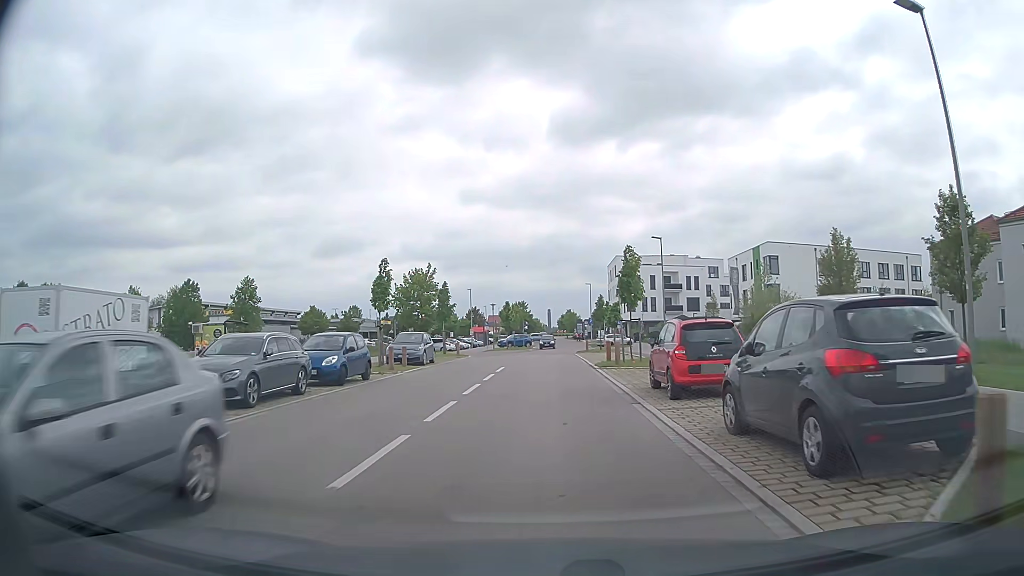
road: tertiary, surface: asphalt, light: Day
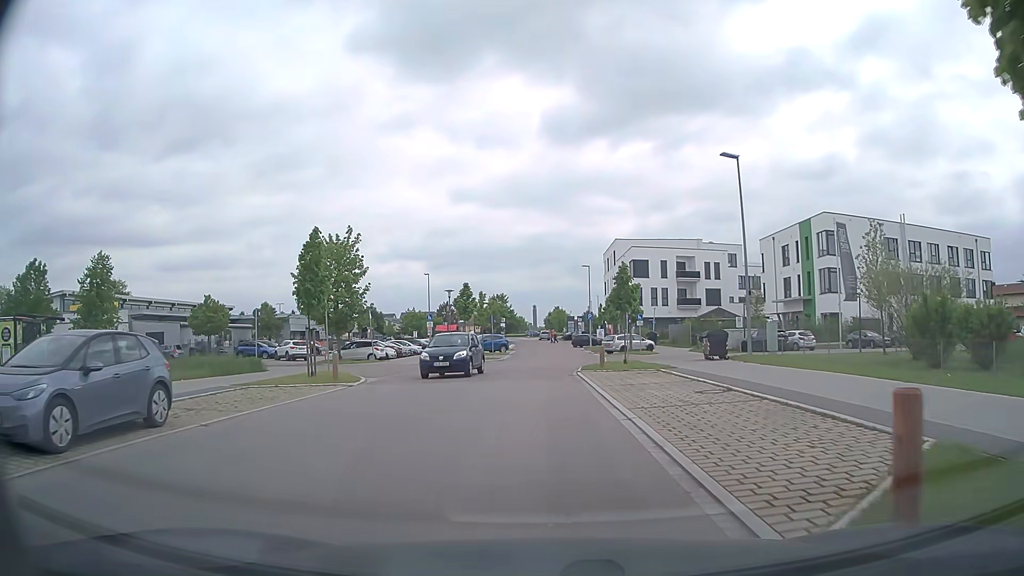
(+0.4, +24.0) m; +1°
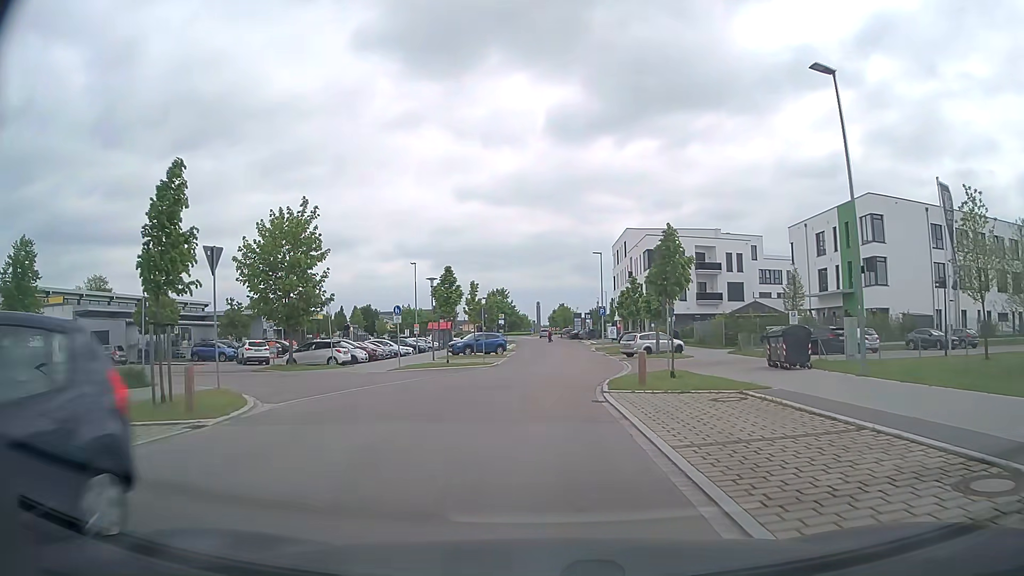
(0.0, +9.6) m; 0°
(0, +10) (0, +20) (+1, +30) (+2, +40) (+2, +50) (+3, +60) (+3, +70) (+3, +80) (+2, +90) (+2, +100) m
